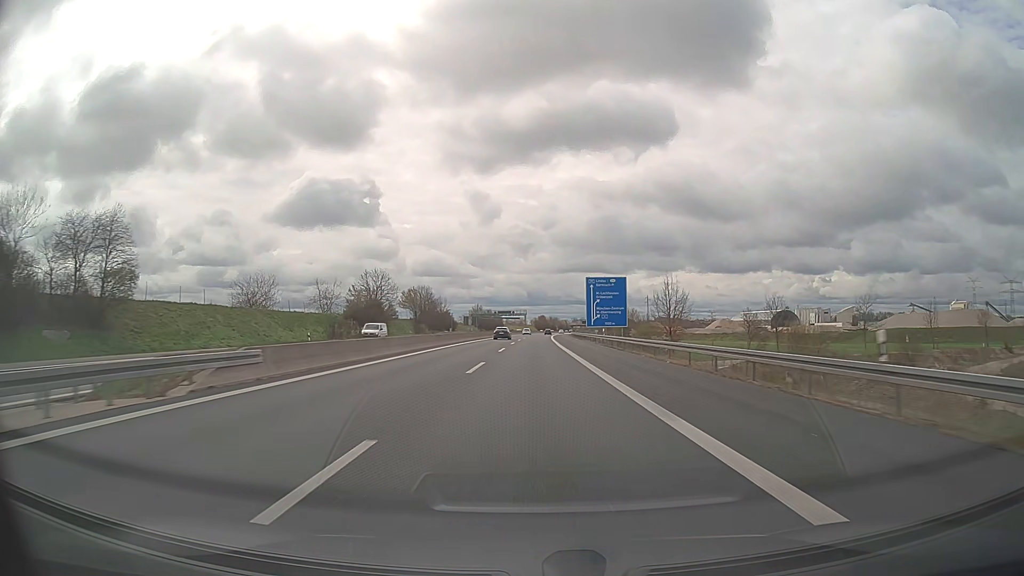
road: motorway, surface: asphalt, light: Day
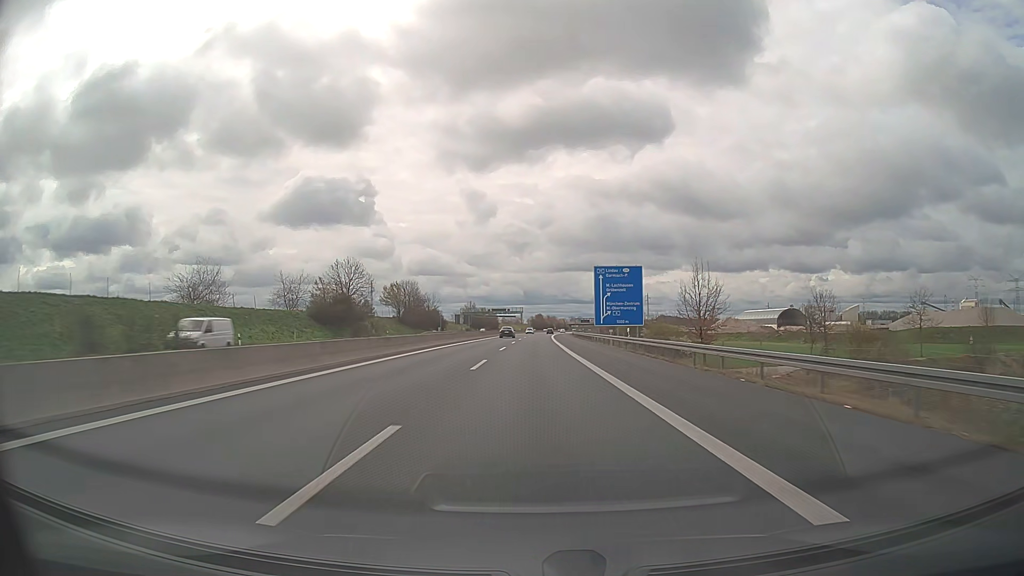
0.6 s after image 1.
(0.0, +16.8) m; 0°
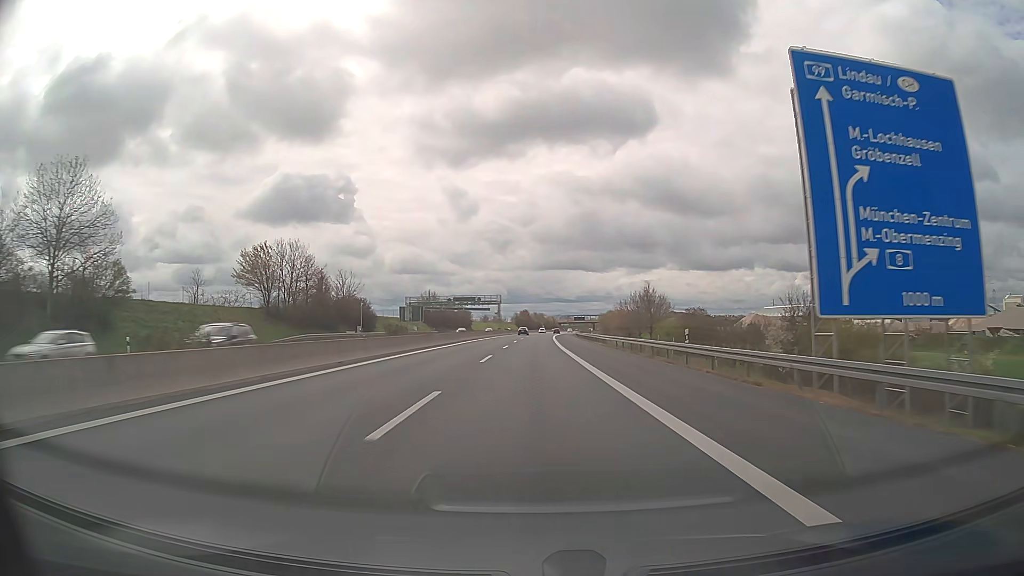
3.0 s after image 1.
(+0.7, +67.2) m; +1°
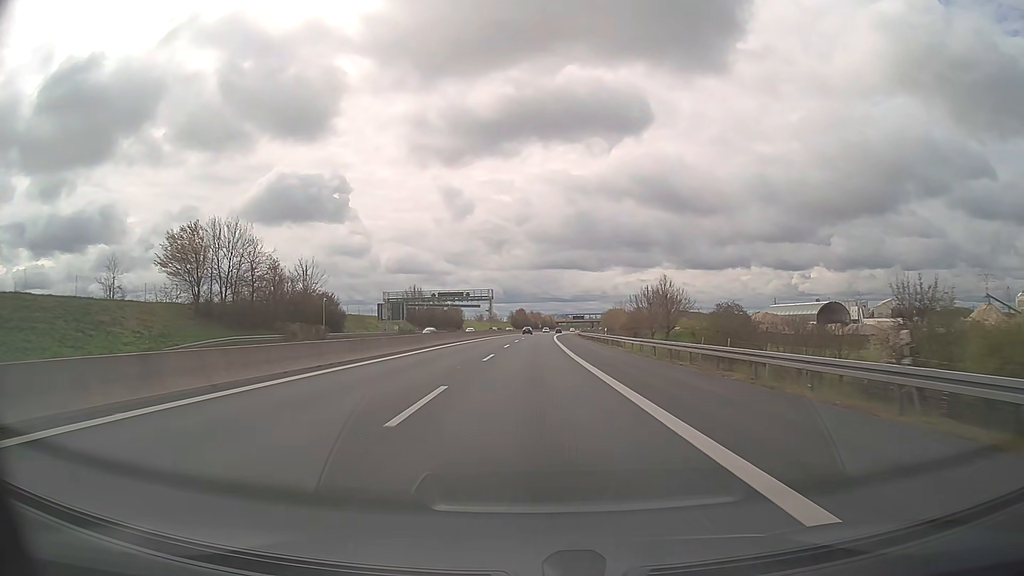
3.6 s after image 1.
(+0.1, +16.8) m; 0°
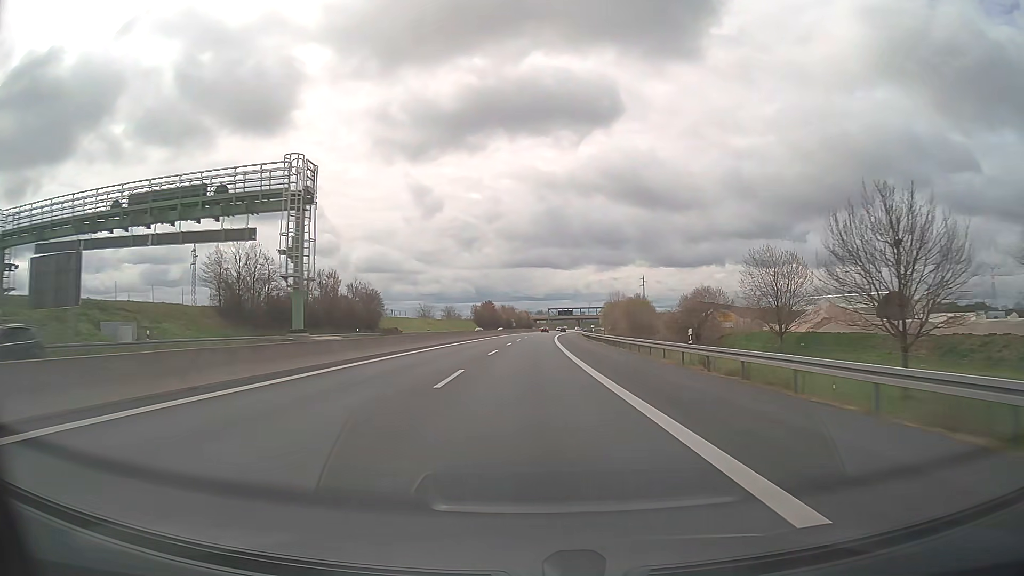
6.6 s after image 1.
(+1.4, +84.1) m; +2°
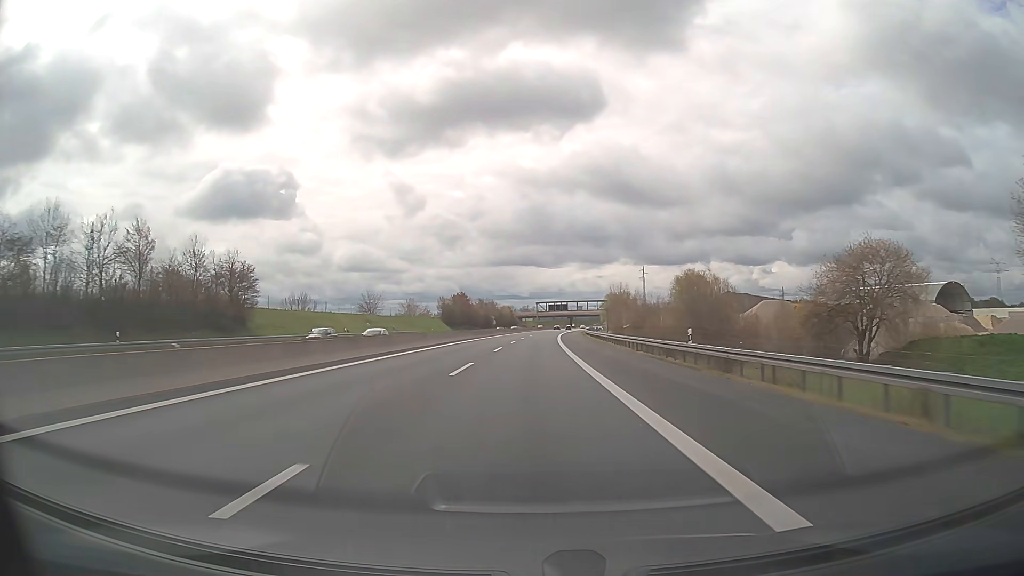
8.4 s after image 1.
(+0.7, +50.5) m; +1°
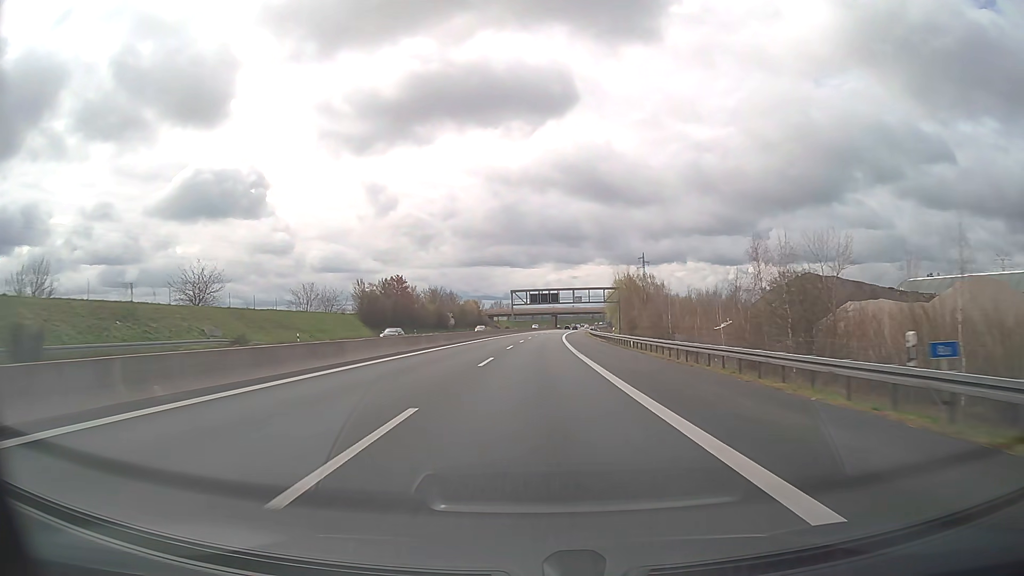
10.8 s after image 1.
(+1.1, +67.3) m; +2°
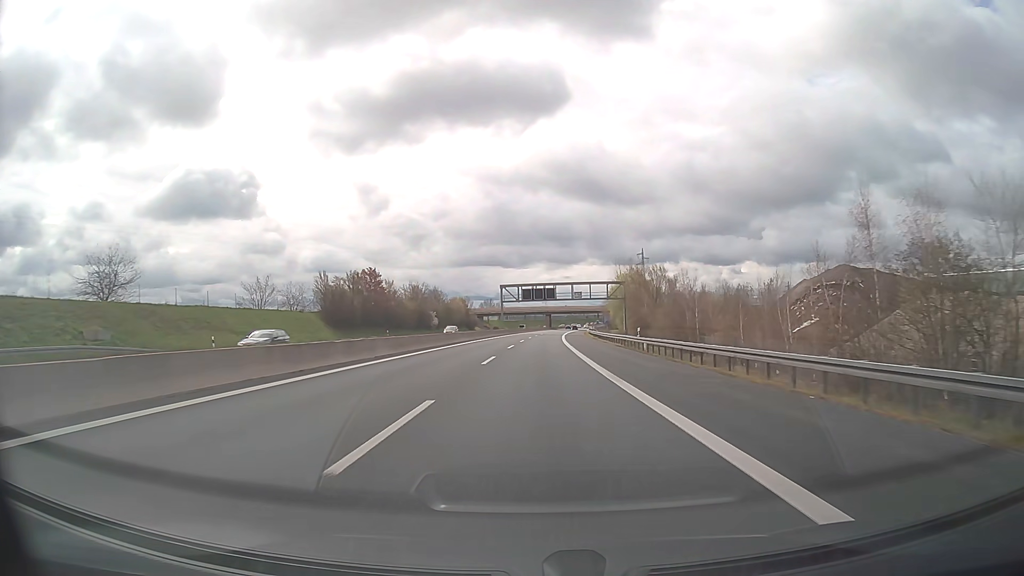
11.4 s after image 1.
(+0.1, +16.8) m; +1°
(0, +10) (0, +20) (0, +30) (0, +40) (+1, +50) (+1, +60) (+1, +70) (+2, +80) (+2, +90) (+3, +100) m
